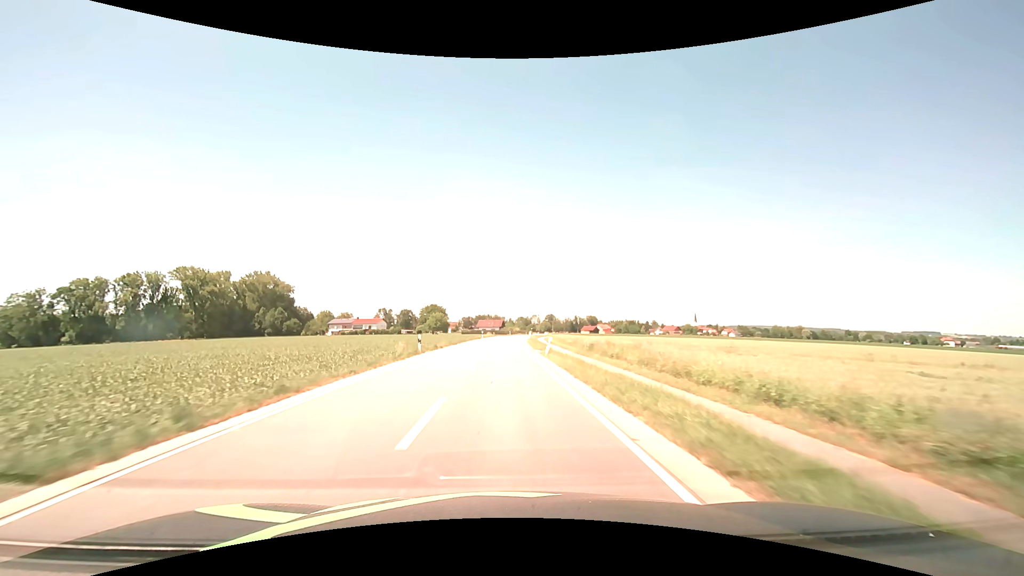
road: secondary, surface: asphalt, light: Day
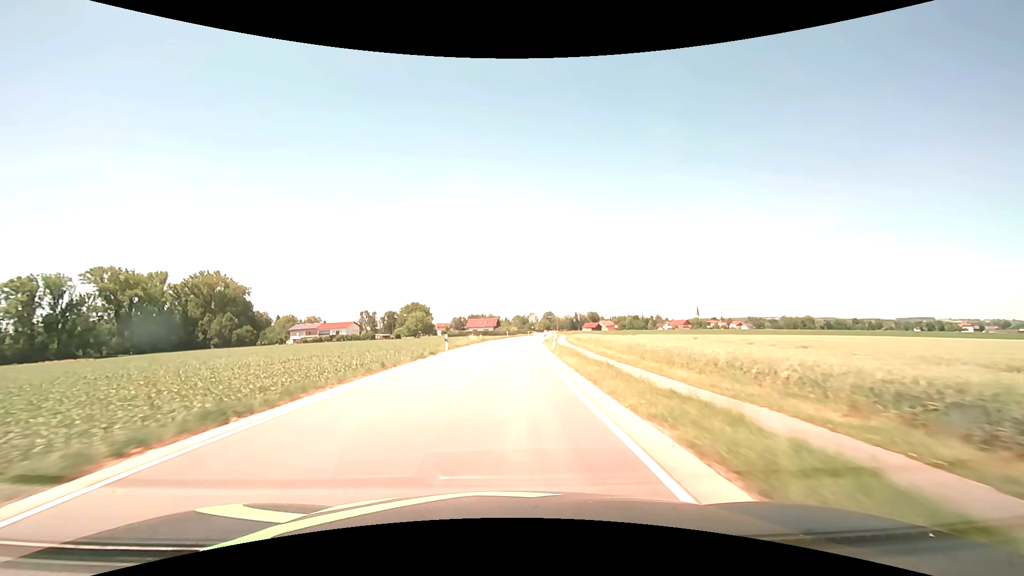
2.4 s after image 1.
(0.0, +42.4) m; 0°
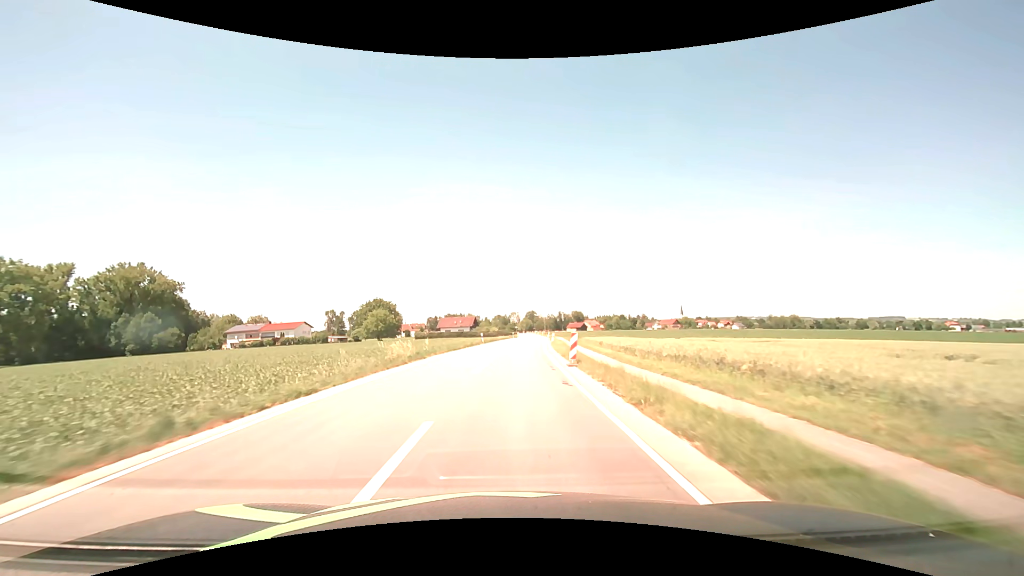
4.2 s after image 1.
(+0.5, +32.0) m; +2°
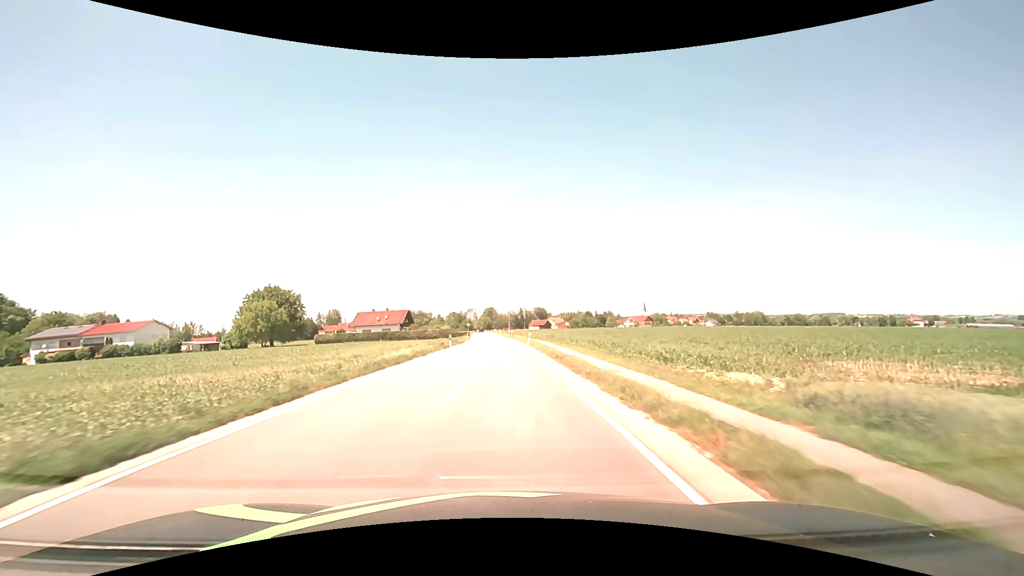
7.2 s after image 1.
(+2.4, +53.6) m; +5°
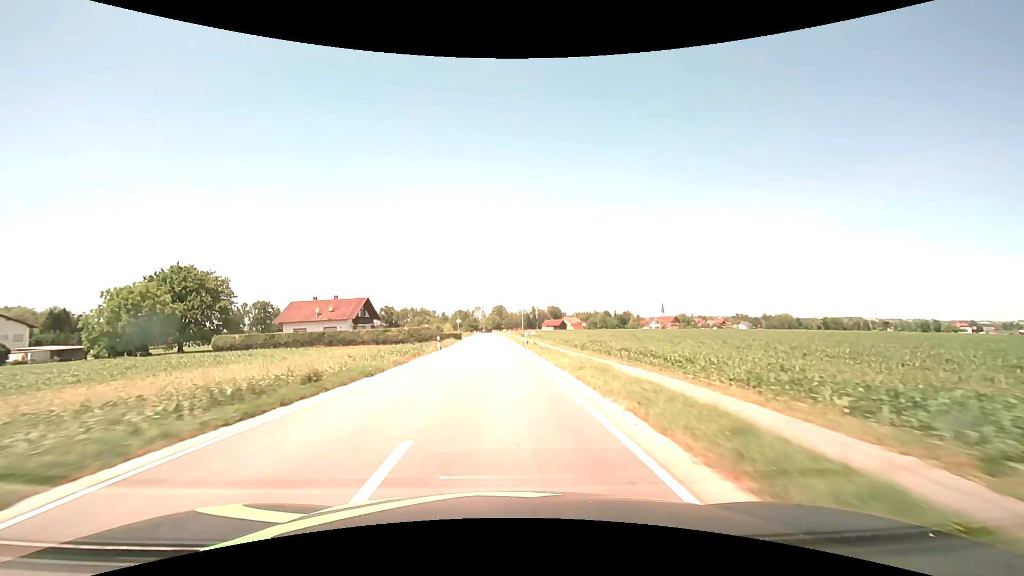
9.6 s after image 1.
(-0.3, +43.2) m; -1°
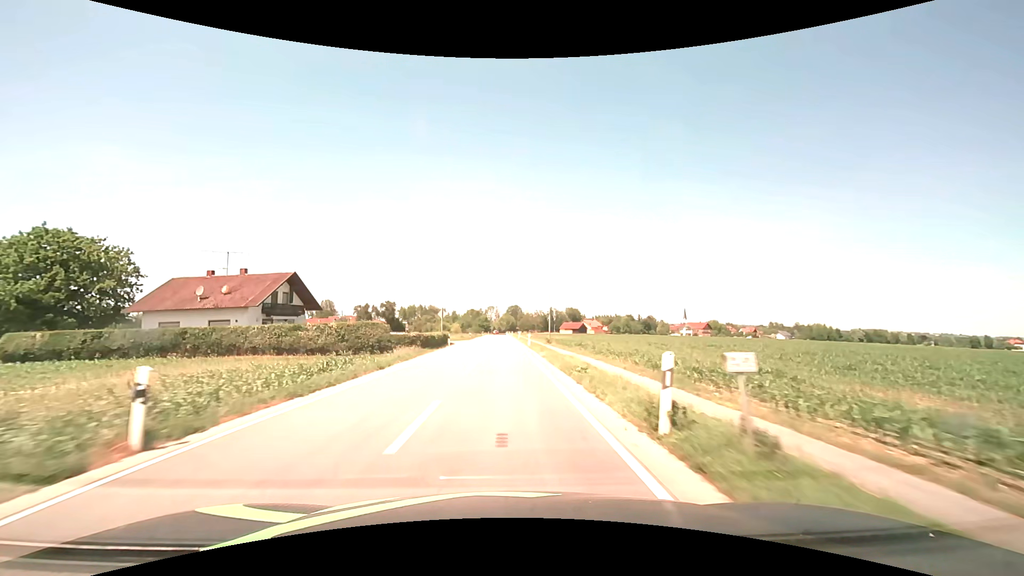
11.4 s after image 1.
(-0.4, +32.4) m; -2°
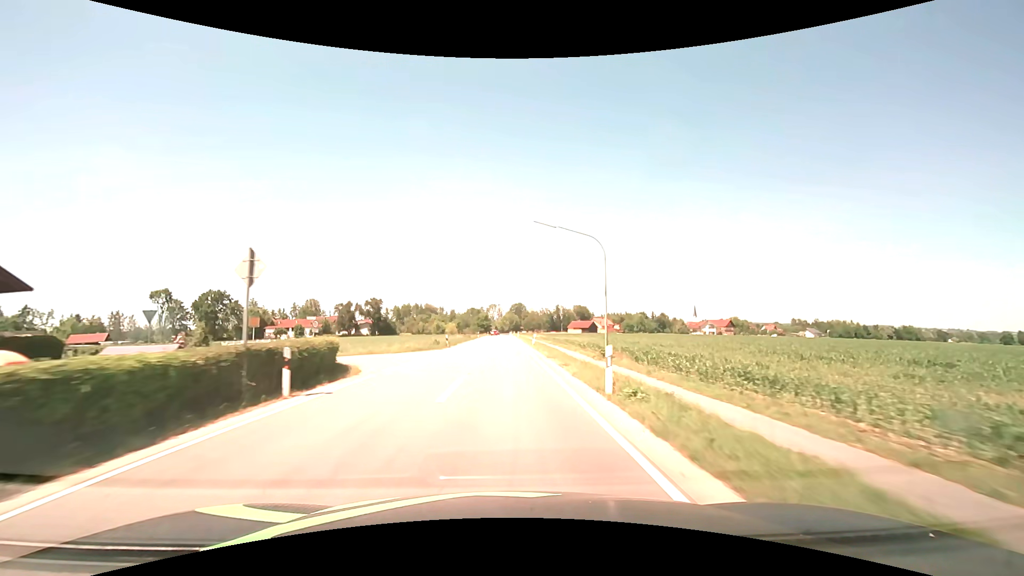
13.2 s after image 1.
(-0.1, +32.3) m; 0°
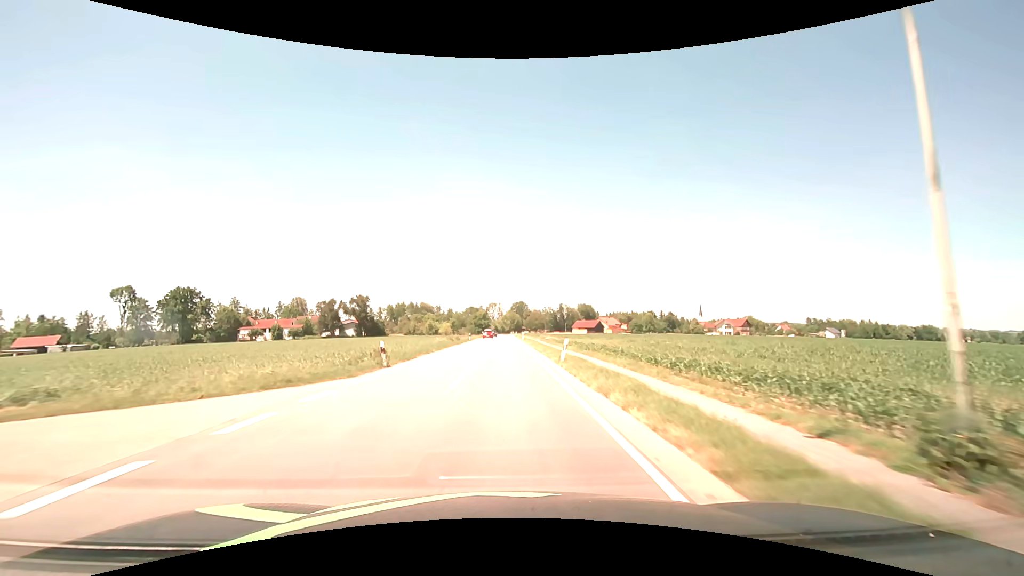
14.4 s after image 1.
(0.0, +21.5) m; 0°
(0, +10) (0, +20) (0, +30) (0, +40) (0, +50) (0, +60) (0, +70) (0, +80) (0, +90) (0, +100) m
